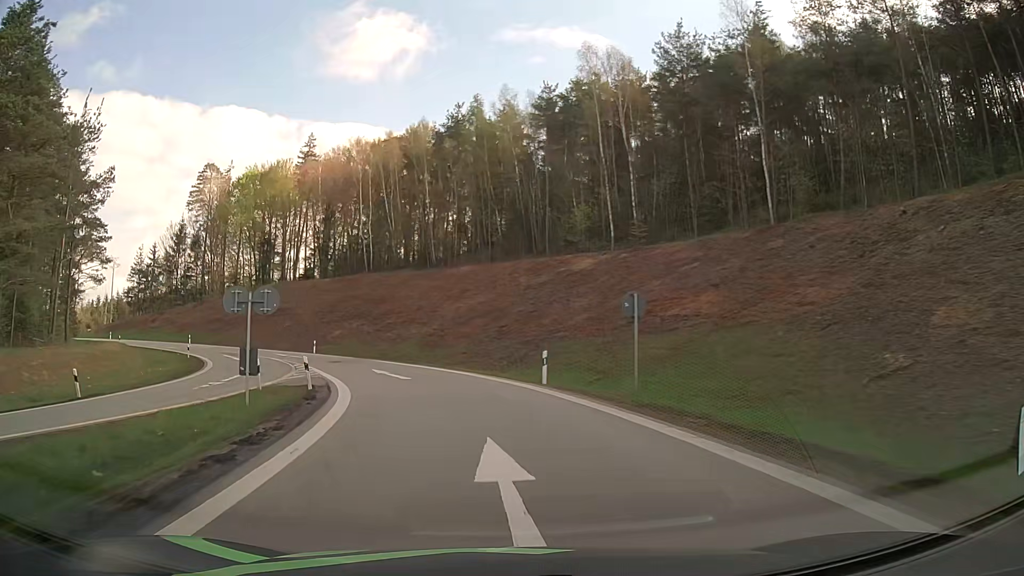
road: motorway_link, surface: asphalt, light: Day
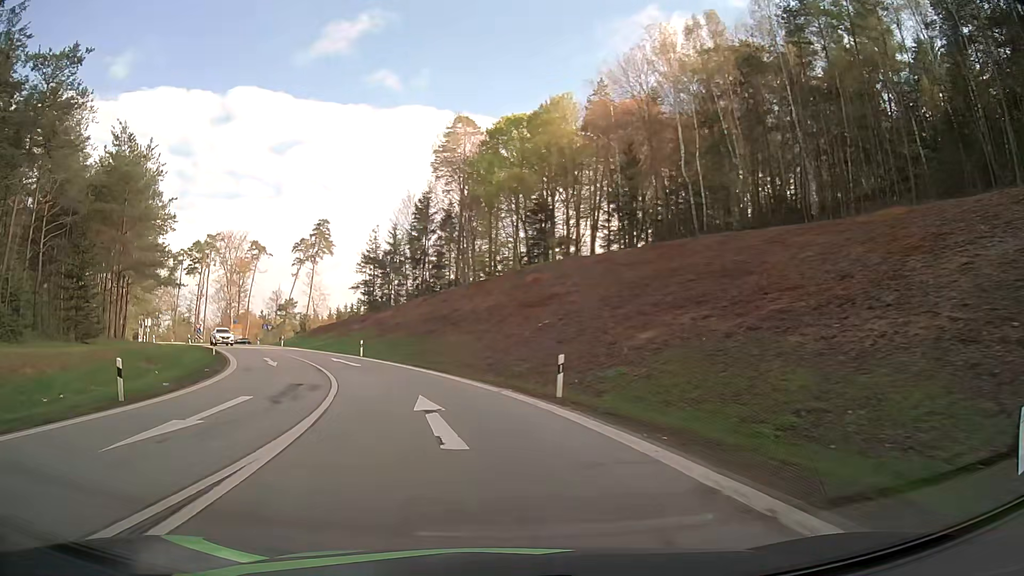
(-8.7, +37.8) m; -27°
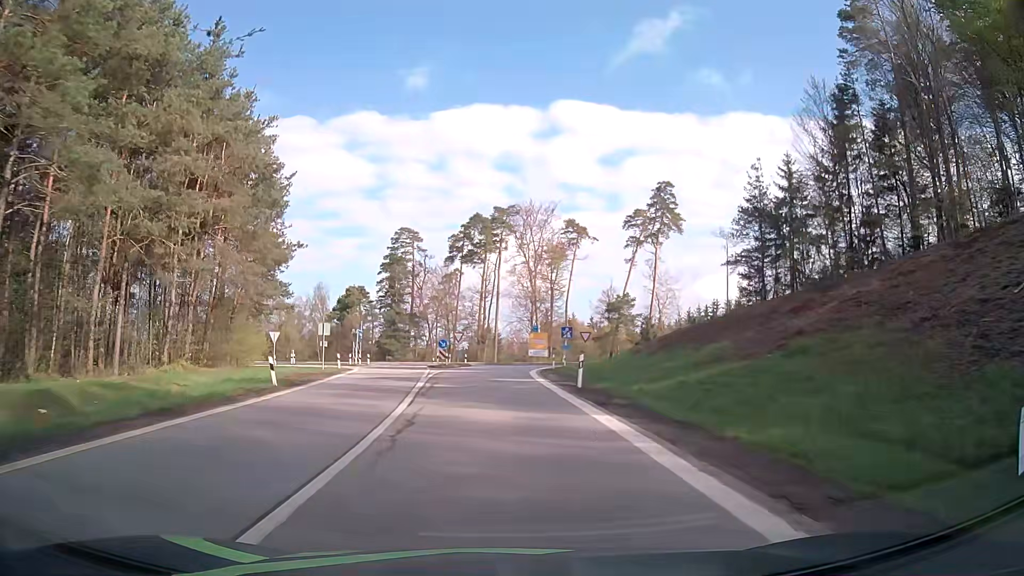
(-13.6, +44.7) m; -30°
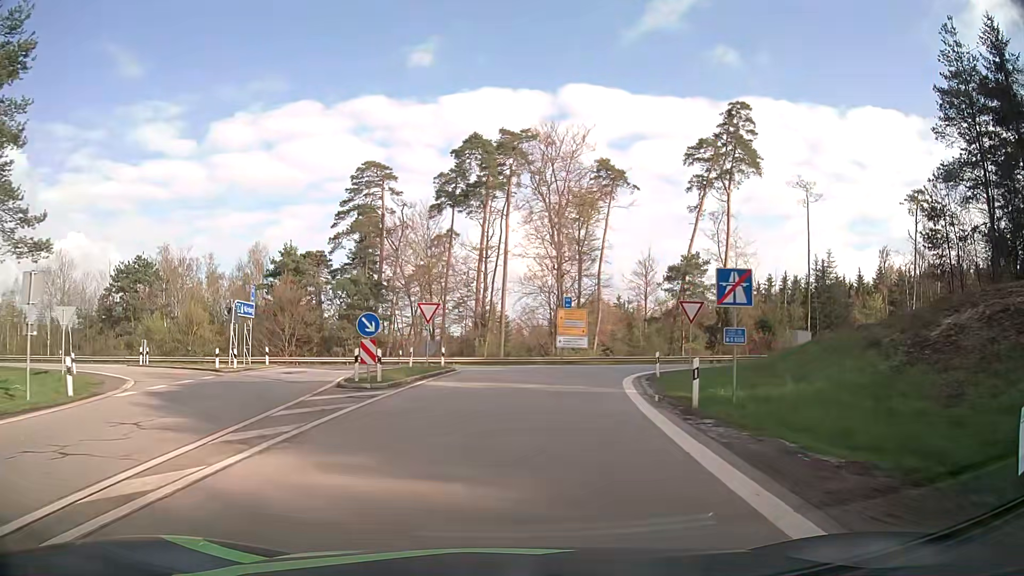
(-0.6, +32.1) m; 0°
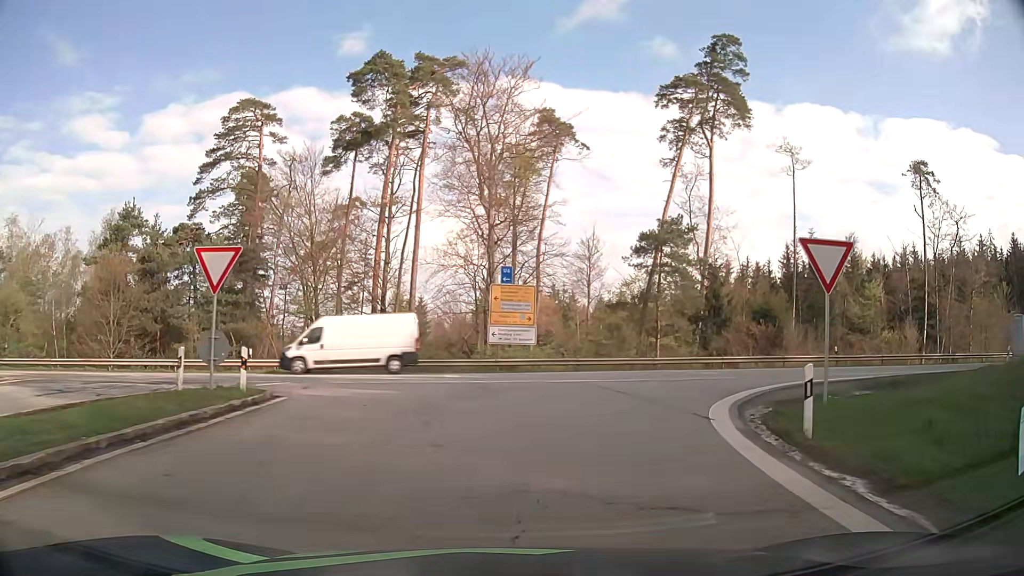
(+0.6, +17.7) m; +6°
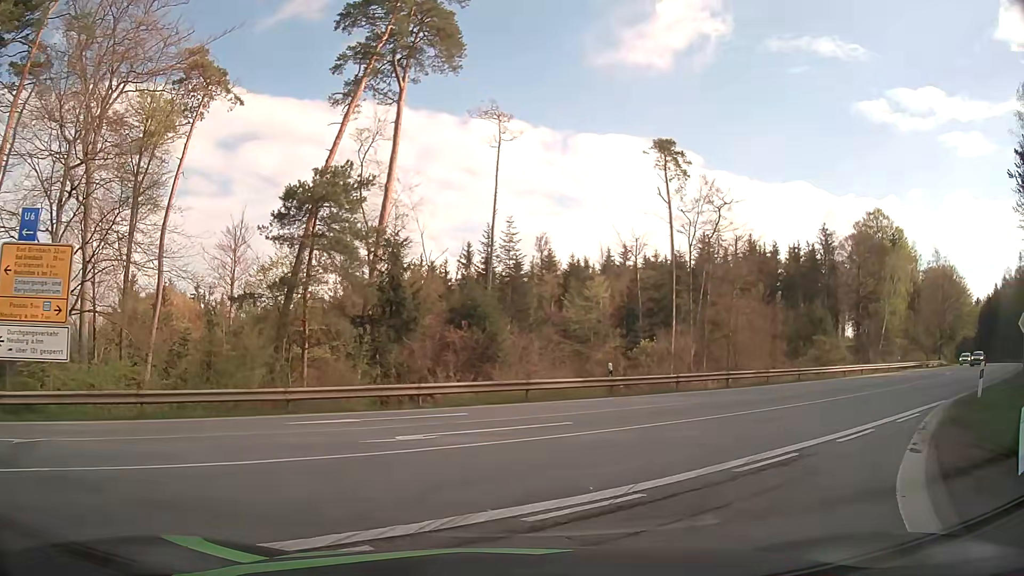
(+3.3, +16.1) m; +29°
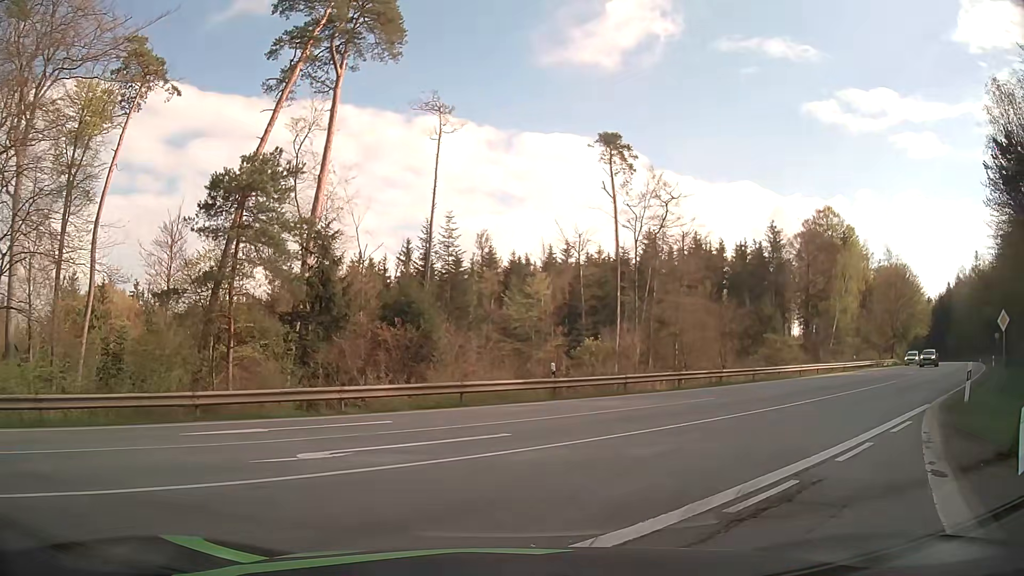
(+0.1, +2.0) m; +6°
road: secondary
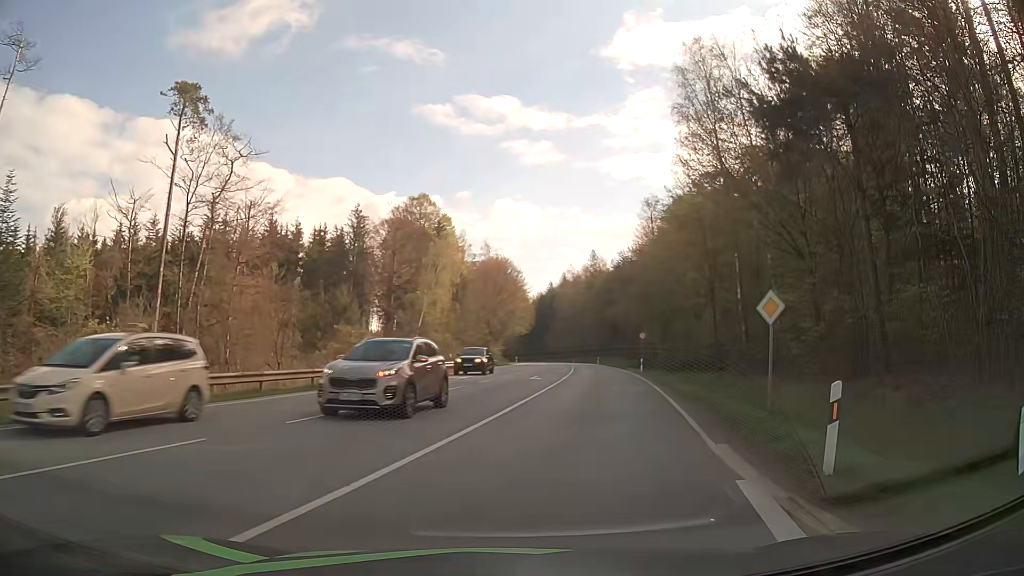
(+3.3, +10.7) m; +34°
(+1, +10) (+3, +20) (+4, +30) (+6, +40) (+8, +49) (+9, +59) (+10, +69) (+11, +79) (+12, +89) (+13, +99) m
